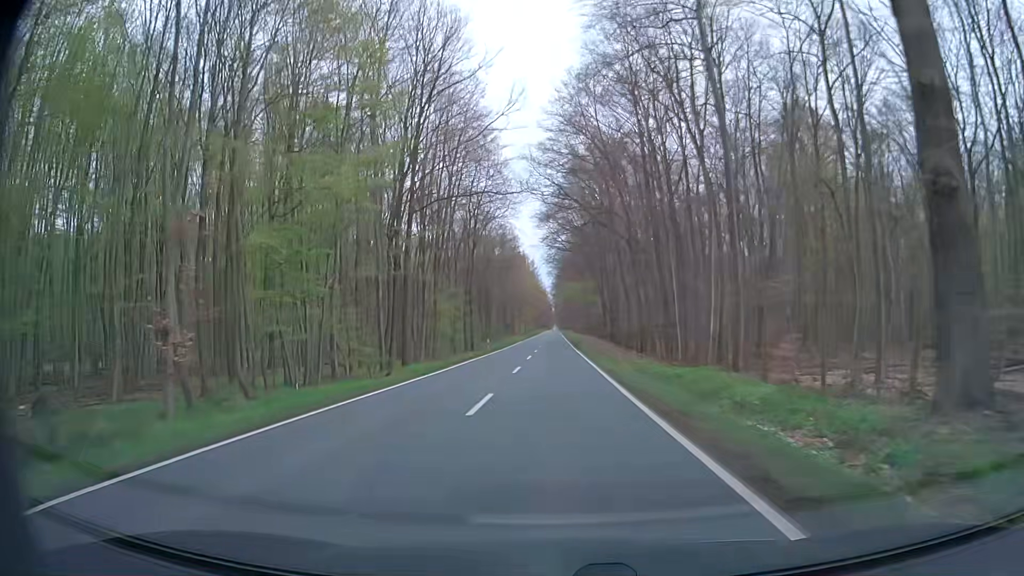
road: secondary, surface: asphalt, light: Day
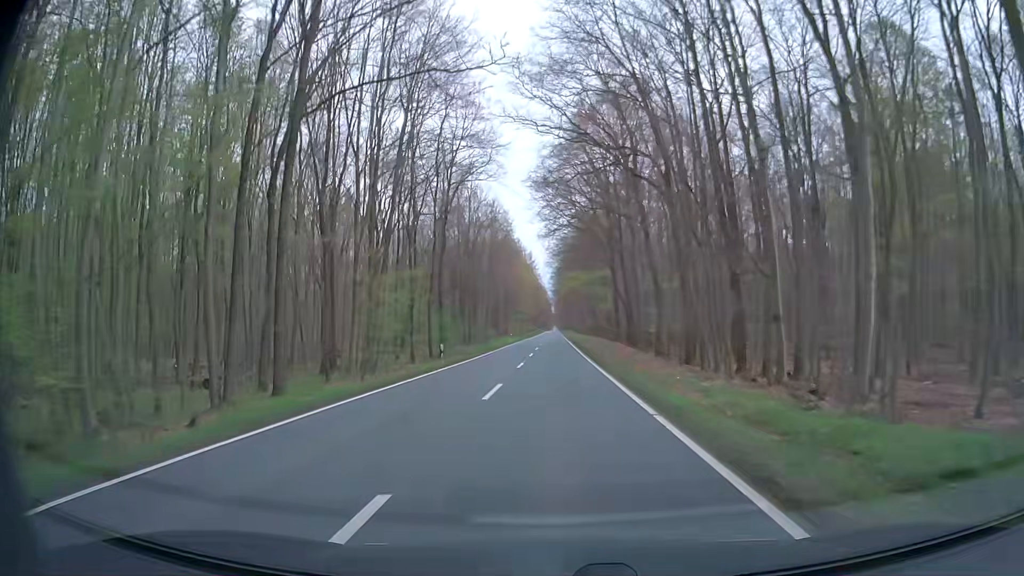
(0.0, +21.6) m; 0°
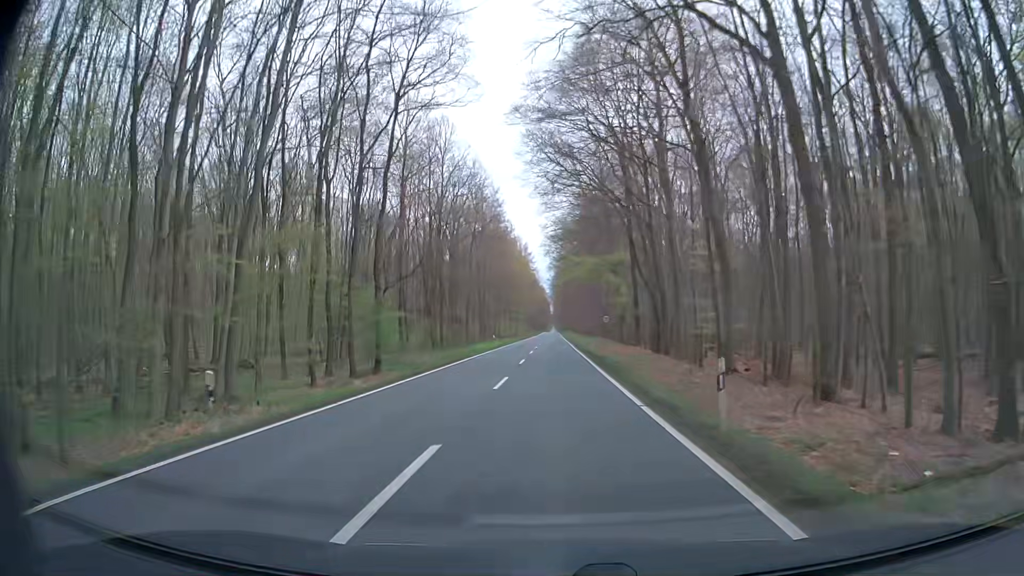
(0.0, +21.5) m; 0°
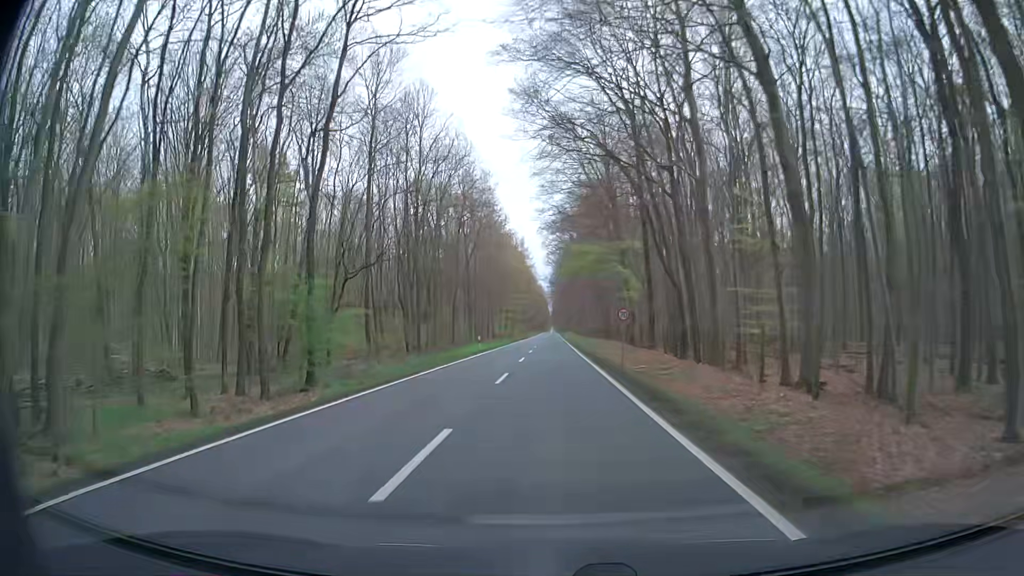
(-0.1, +10.7) m; 0°
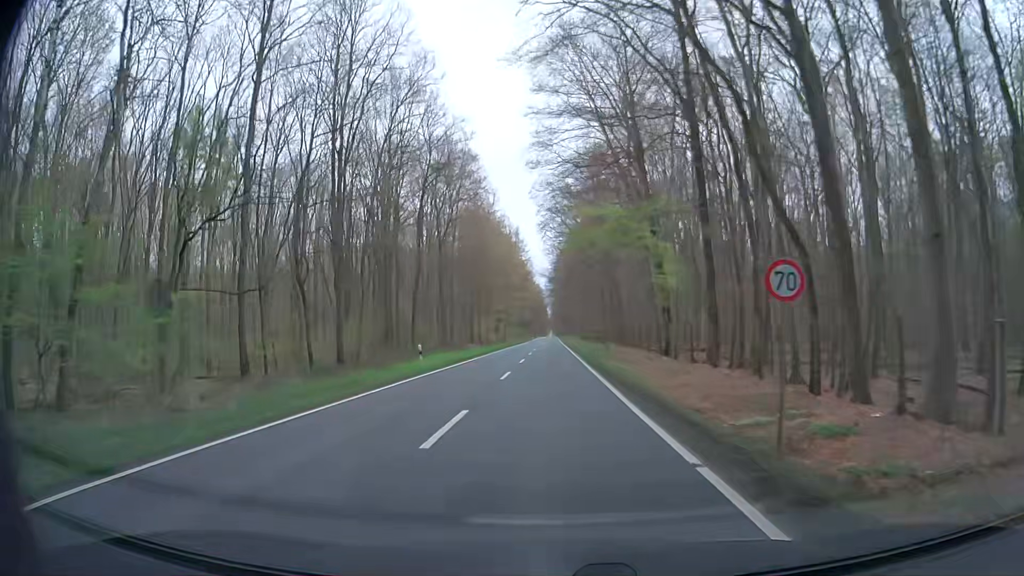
(-0.1, +21.4) m; 0°
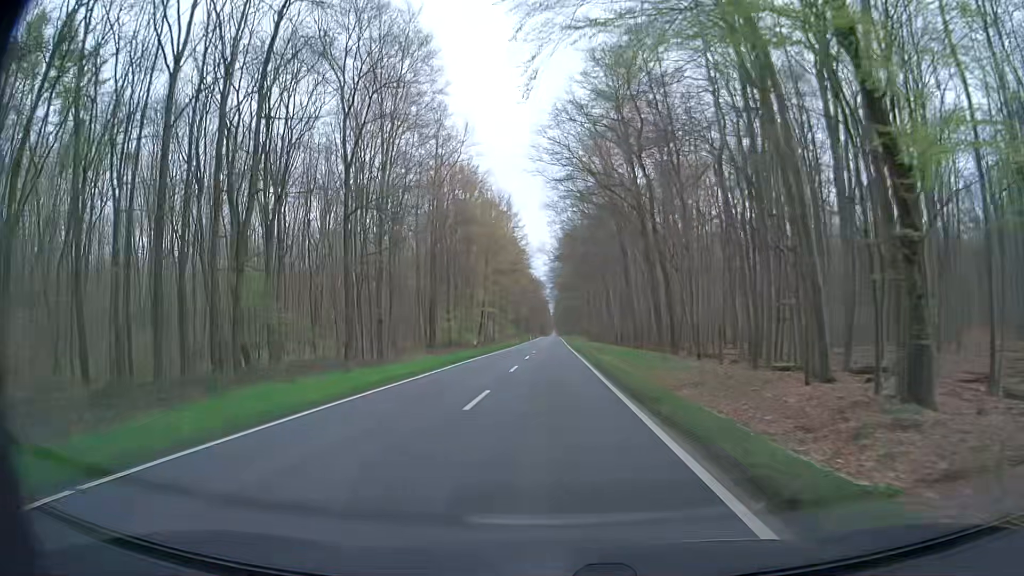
(-0.2, +32.2) m; -1°
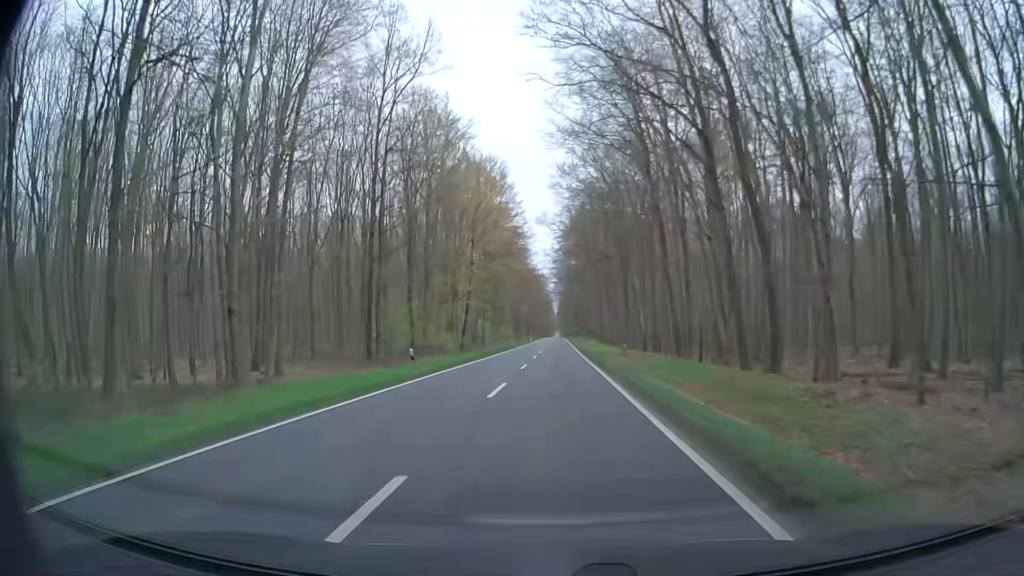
(0.0, +21.5) m; 0°
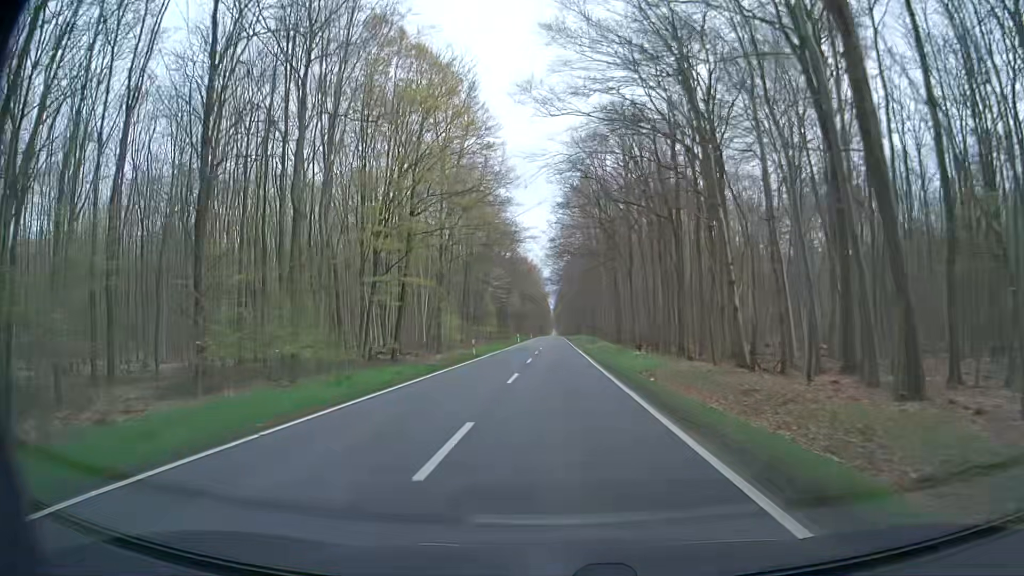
(0.0, +32.2) m; 0°
(0, +10) (0, +20) (0, +30) (0, +40) (+1, +50) (+1, +60) (+1, +70) (+1, +80) (+1, +90) (+1, +100) m
